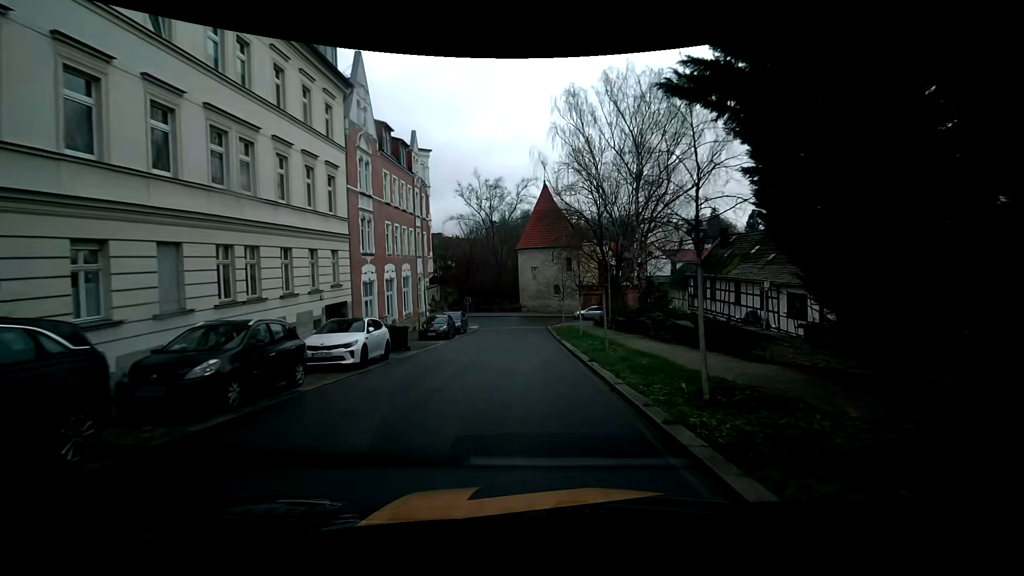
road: residential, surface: asphalt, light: Day
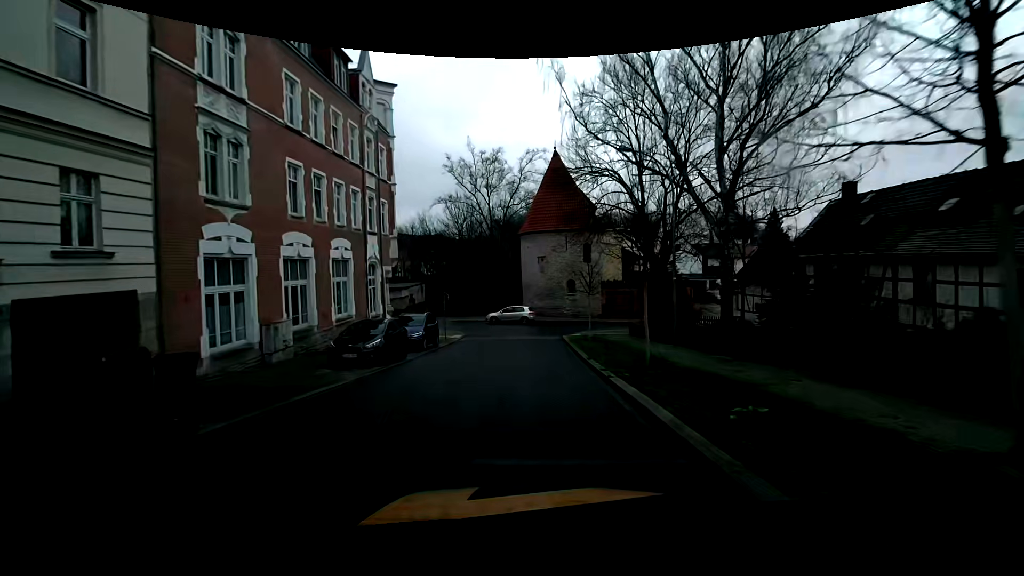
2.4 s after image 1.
(0.0, +14.1) m; 0°
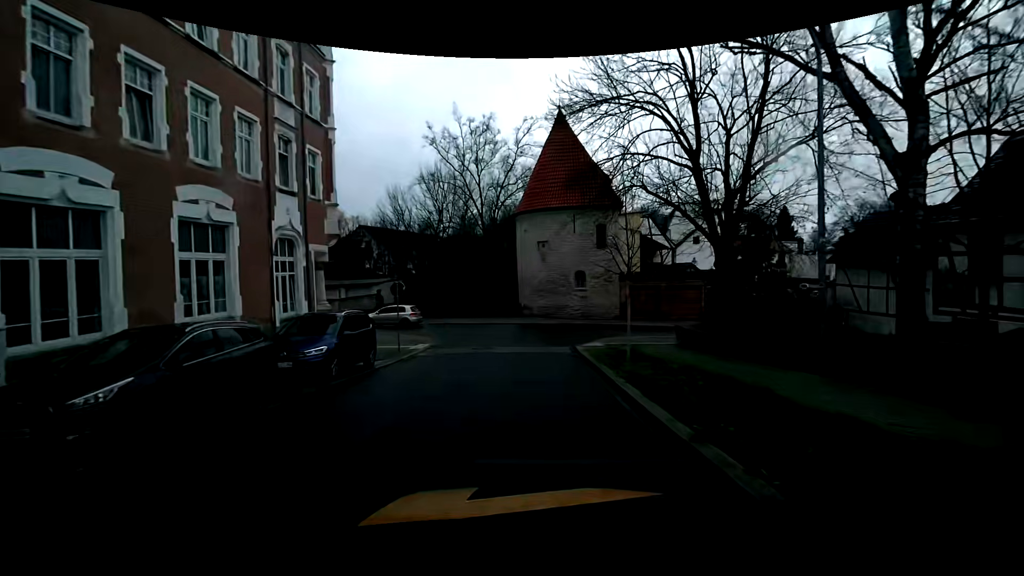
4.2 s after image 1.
(+0.1, +9.9) m; 0°
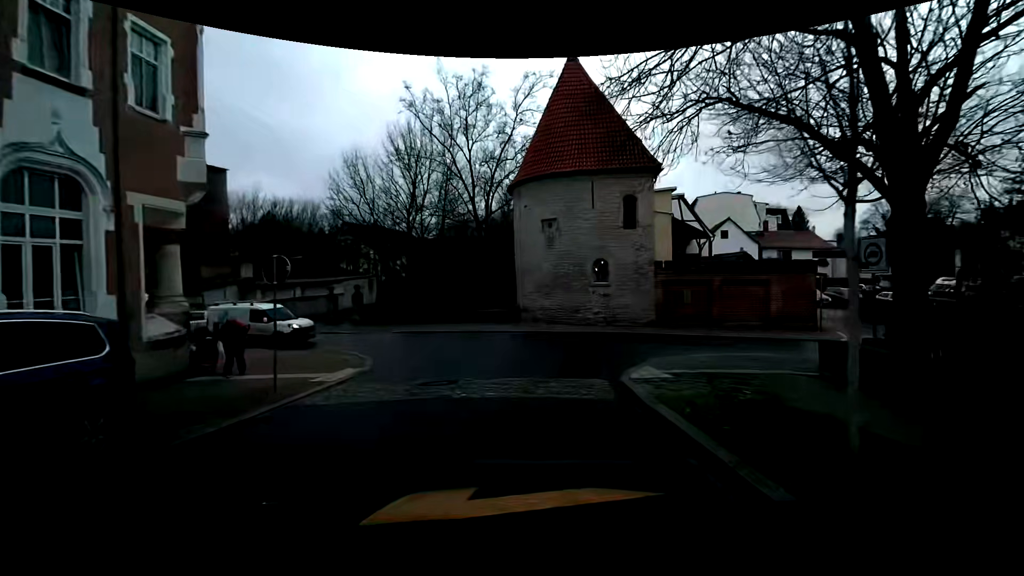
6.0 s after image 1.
(0.0, +9.5) m; 0°
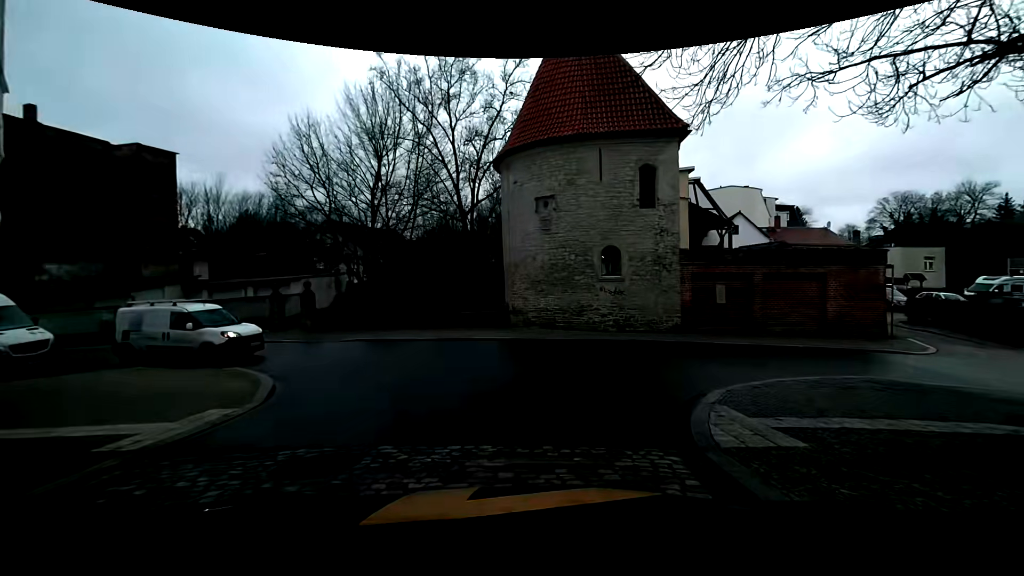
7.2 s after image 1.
(0.0, +5.3) m; +1°
